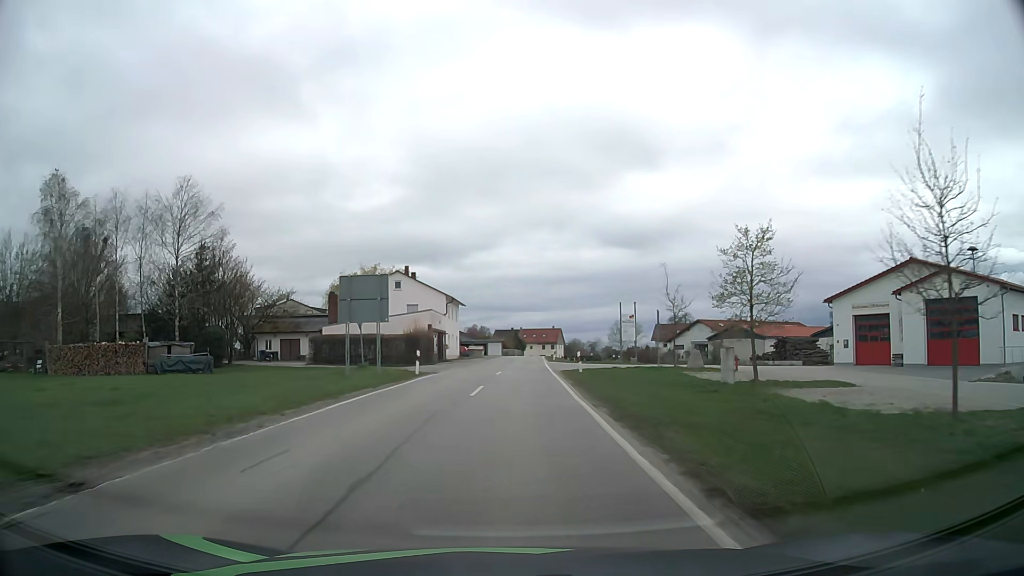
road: secondary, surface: asphalt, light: Day
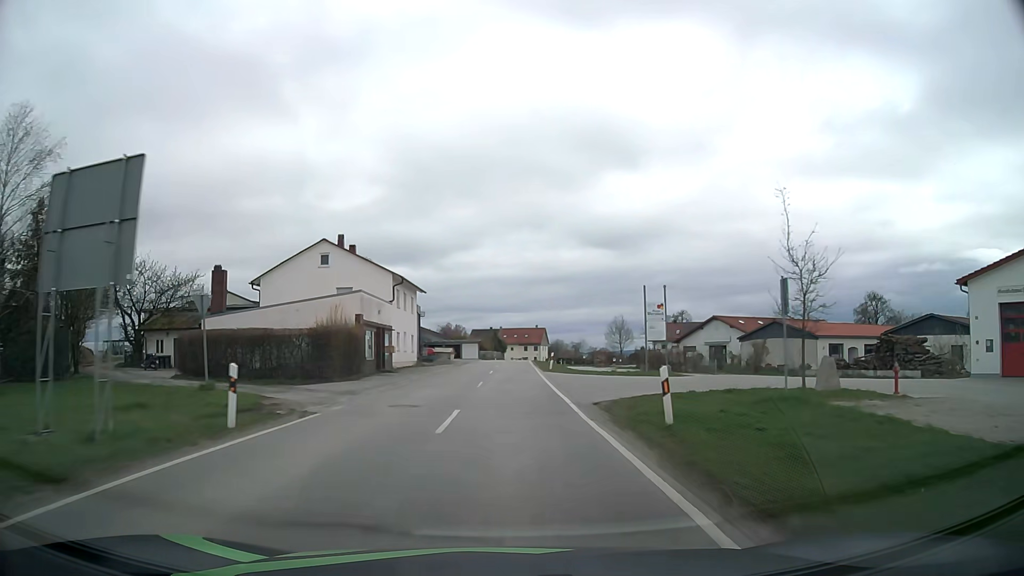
(+0.3, +19.2) m; +2°
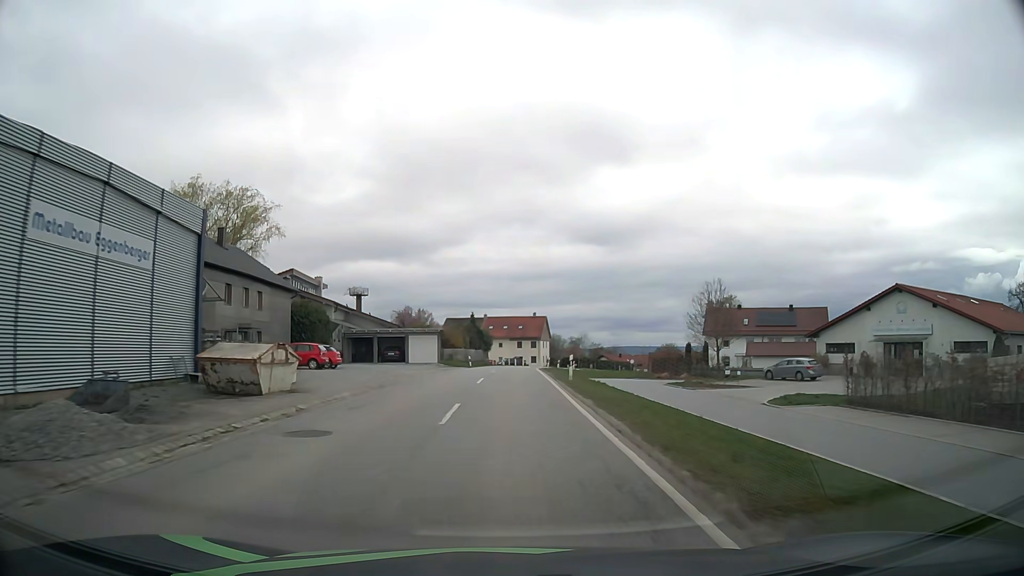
(+0.6, +49.0) m; +1°
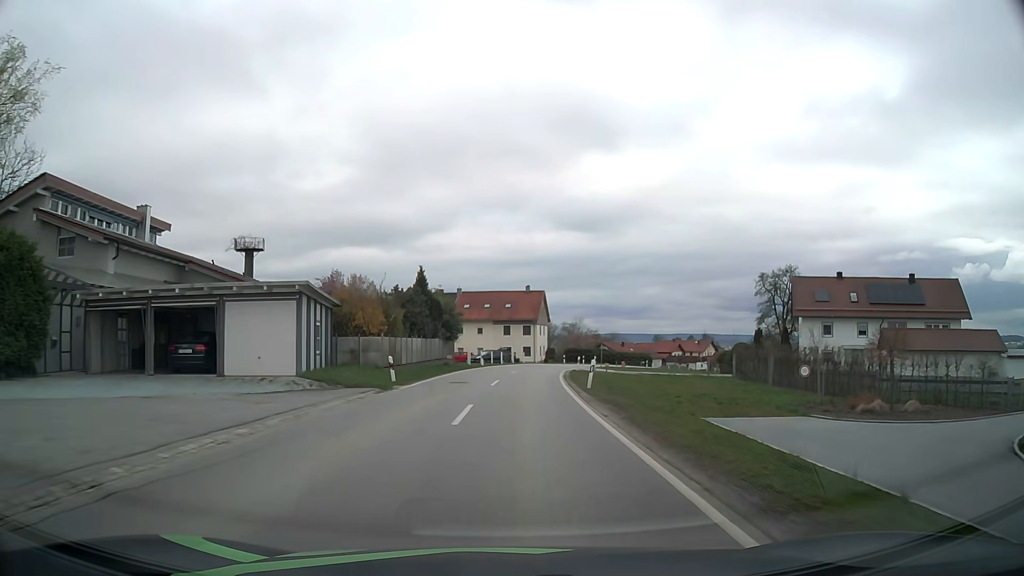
(0.0, +36.9) m; +1°
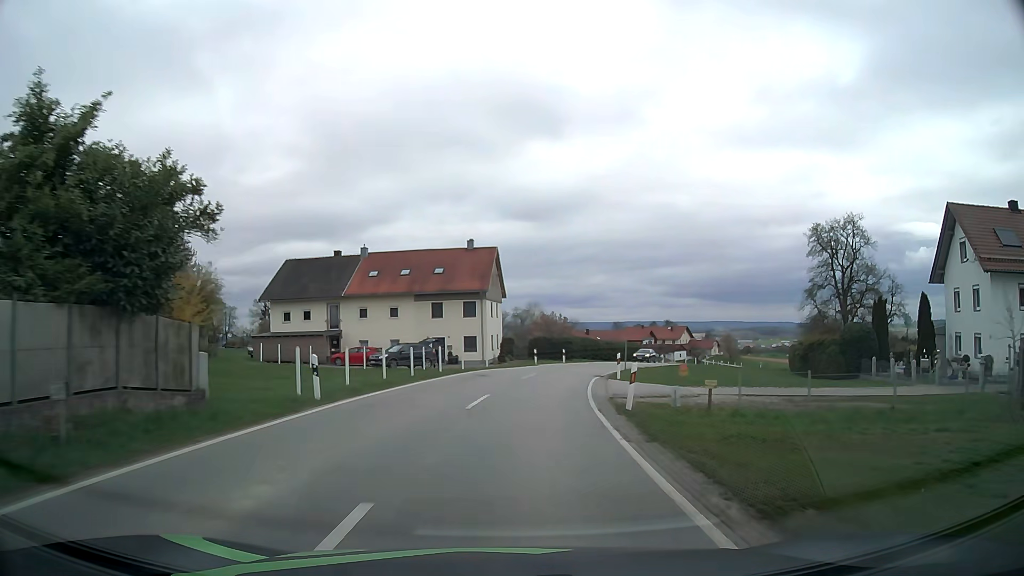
(+1.2, +34.4) m; +4°
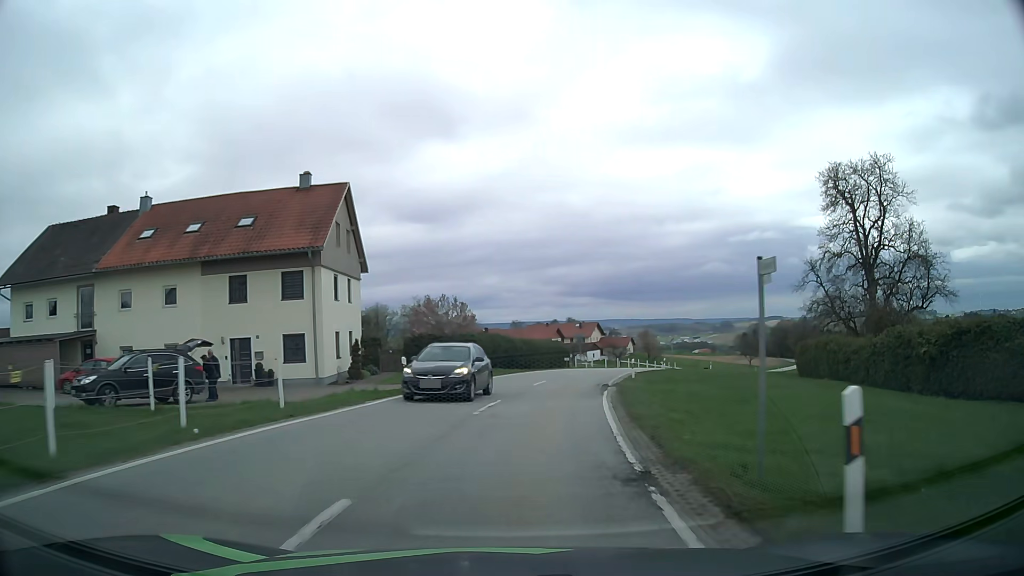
(+1.5, +24.4) m; +8°
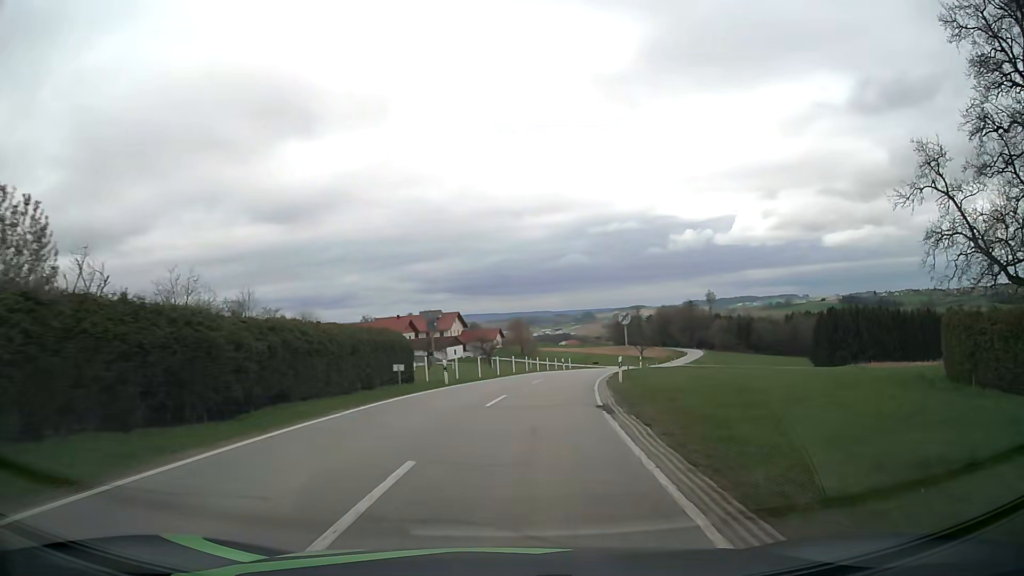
(+3.8, +33.1) m; +12°
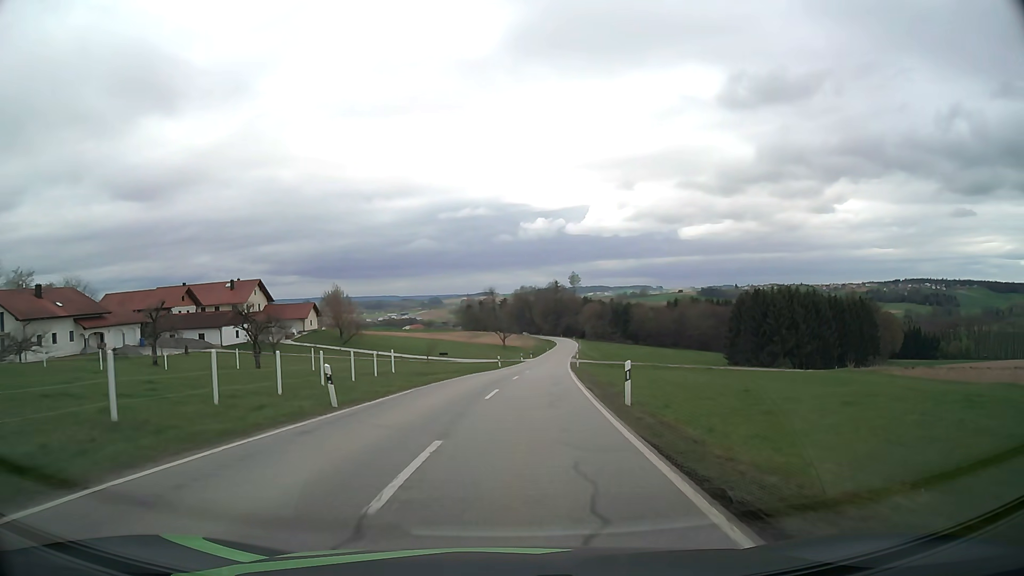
(+5.3, +44.8) m; +13°
(0, +10) (+1, +20) (+1, +30) (+2, +40) (+3, +50) (+4, +60) (+5, +70) (+6, +80) (+7, +90) (+8, +100) m
